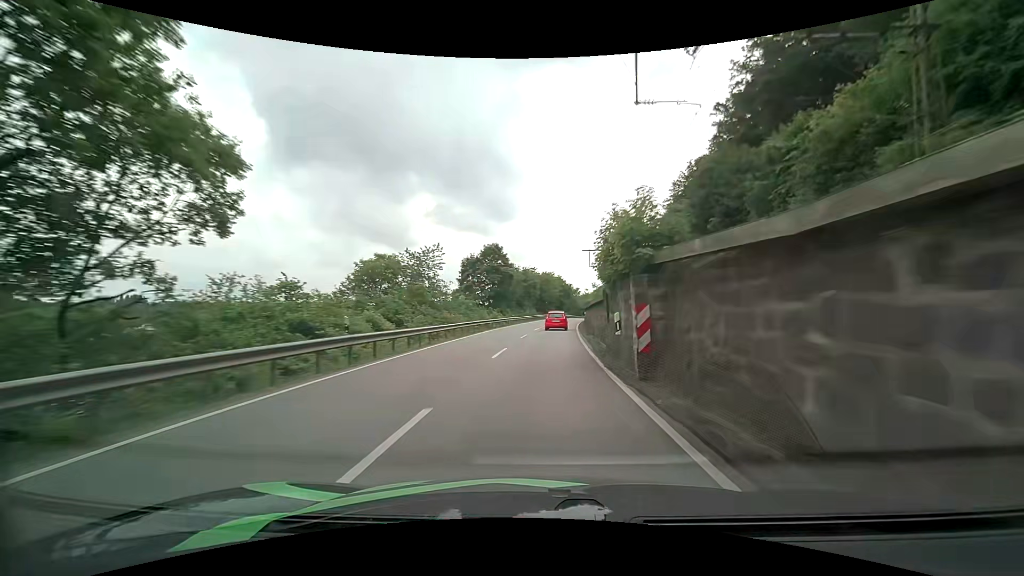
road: primary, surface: asphalt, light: Day
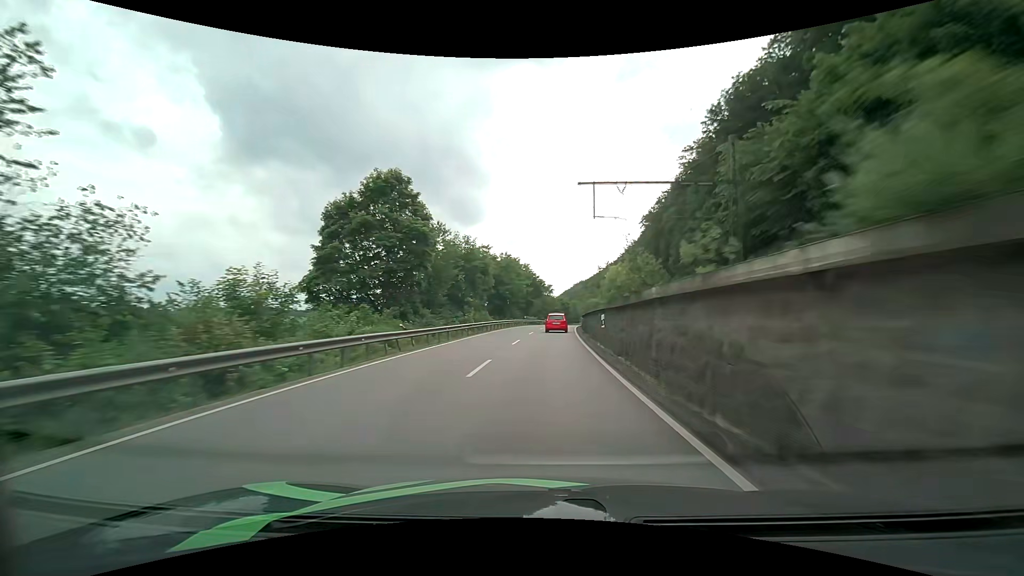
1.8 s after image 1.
(+1.5, +39.7) m; +4°
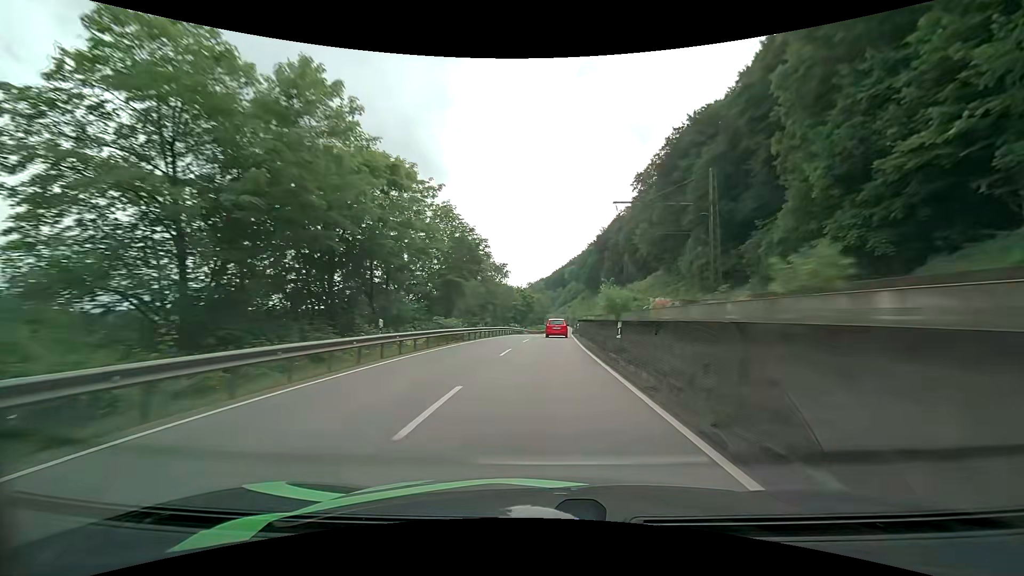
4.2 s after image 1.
(+2.0, +52.8) m; +4°
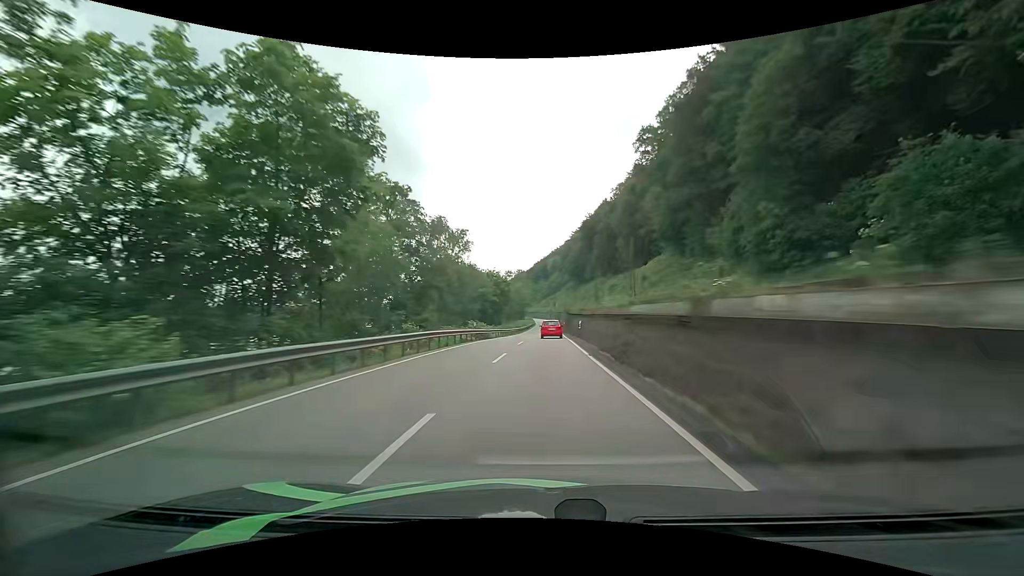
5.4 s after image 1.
(+0.6, +26.4) m; +2°
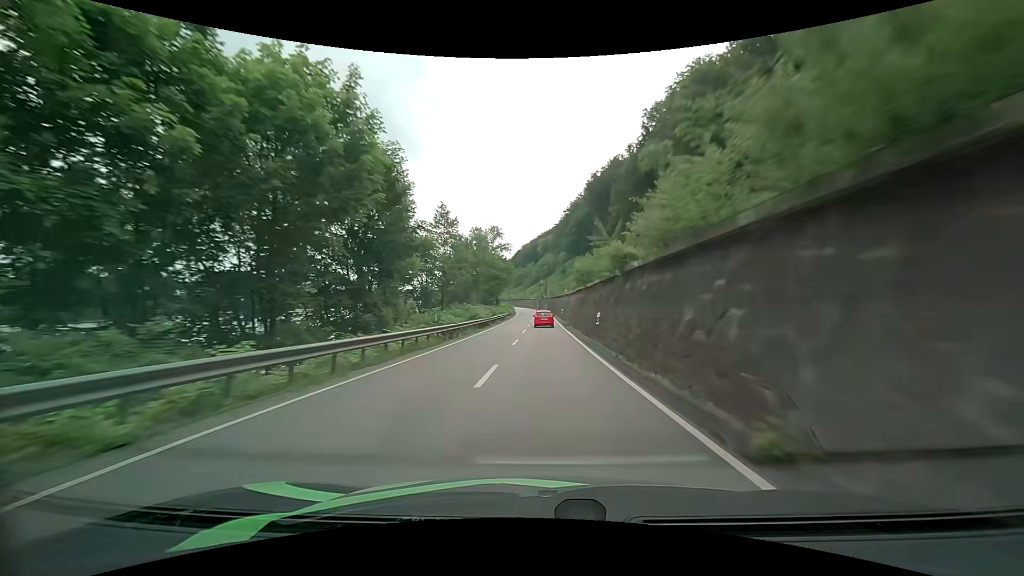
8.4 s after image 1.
(+1.2, +64.7) m; +1°
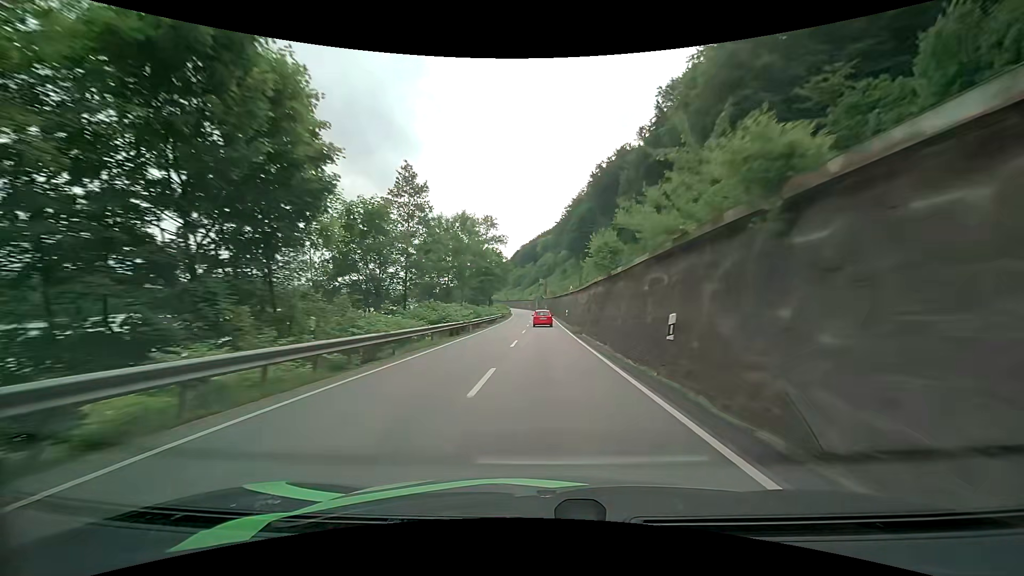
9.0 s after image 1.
(0.0, +13.2) m; 0°
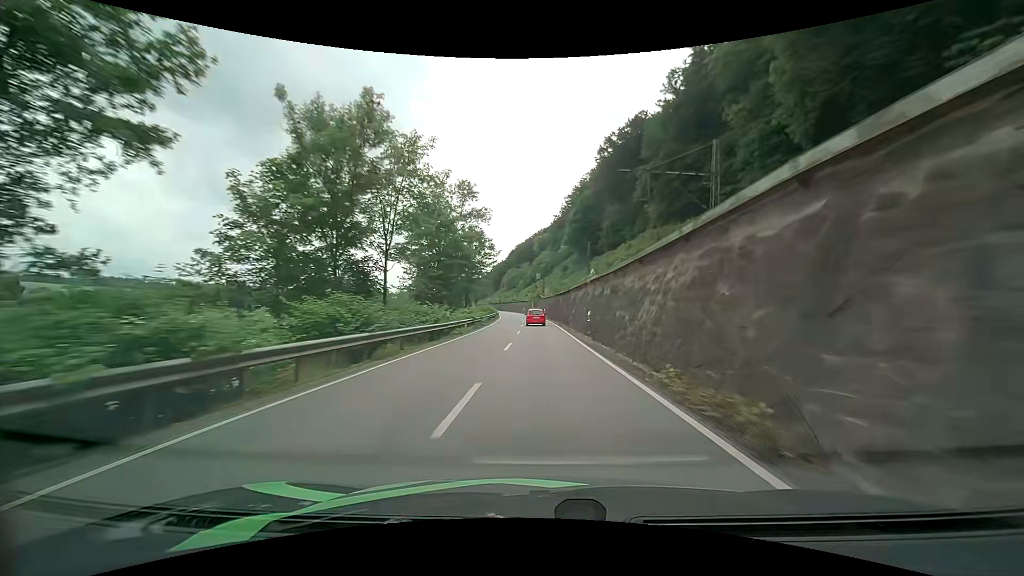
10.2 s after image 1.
(+0.1, +26.6) m; +1°
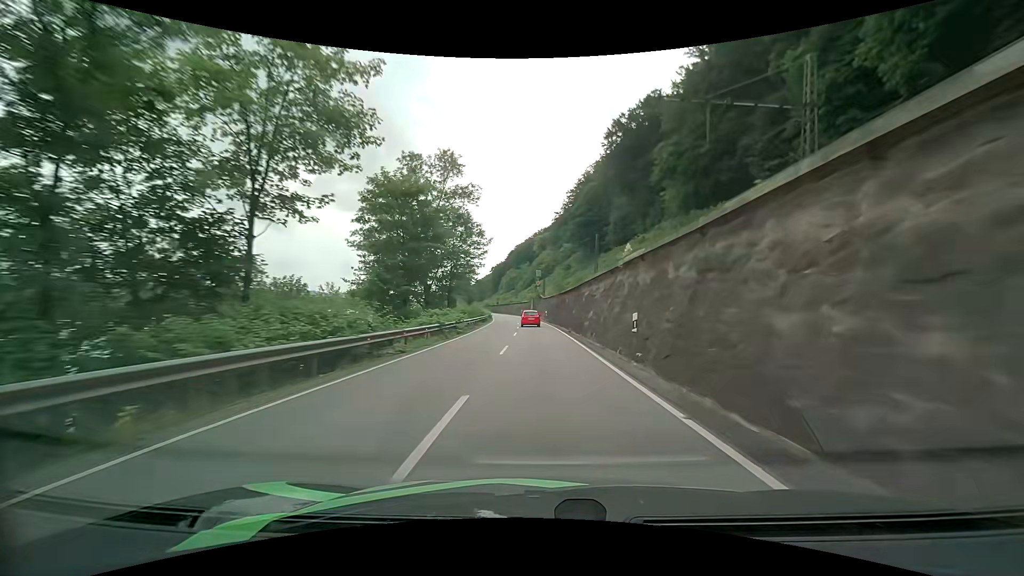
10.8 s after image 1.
(0.0, +13.3) m; 0°
(0, +10) (0, +20) (0, +30) (0, +40) (-1, +50) (-1, +60) (-2, +70) (-3, +80) (-4, +90) (-5, +100) m
